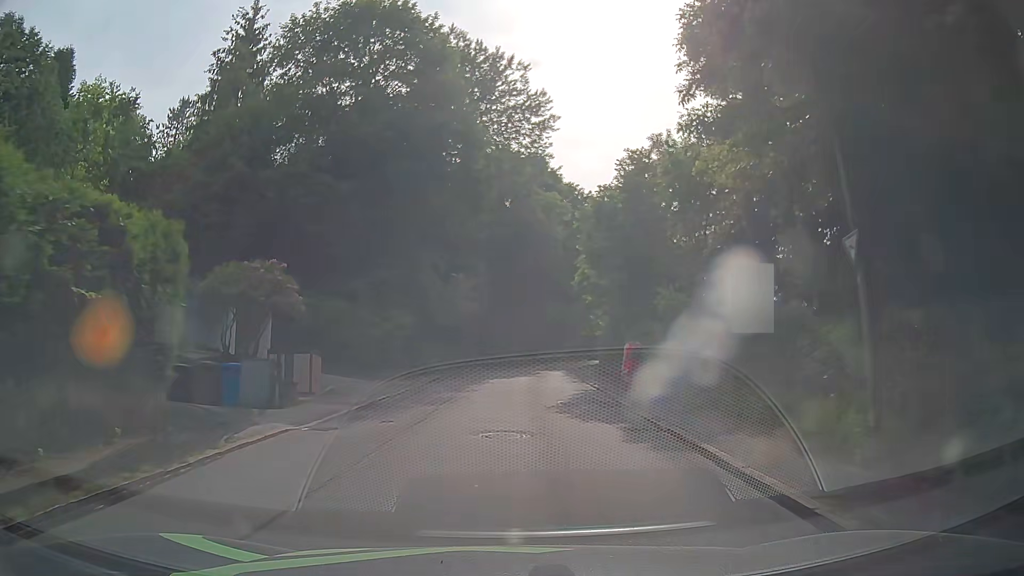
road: residential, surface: asphalt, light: Day
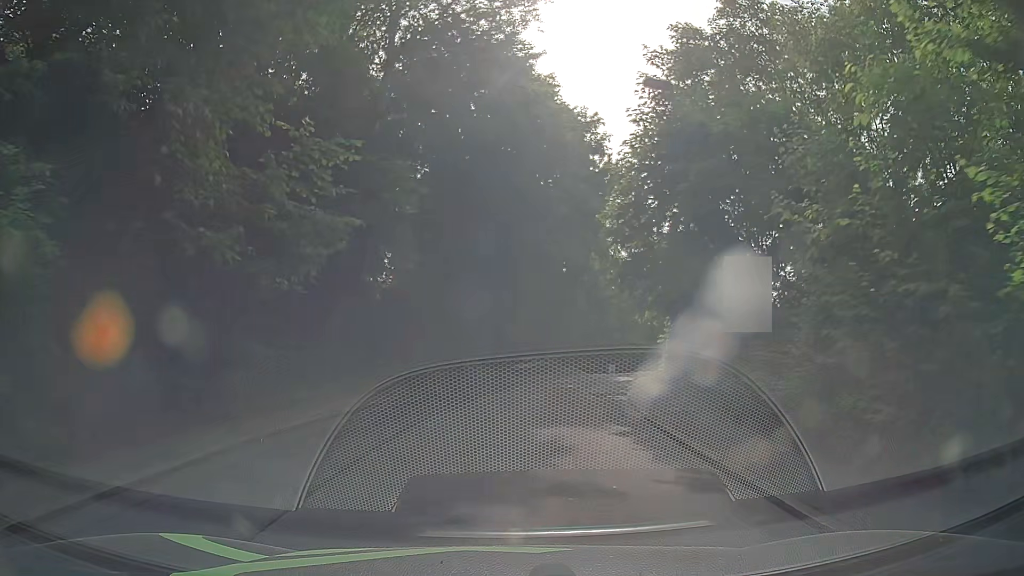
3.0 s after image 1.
(+0.2, +23.3) m; +3°
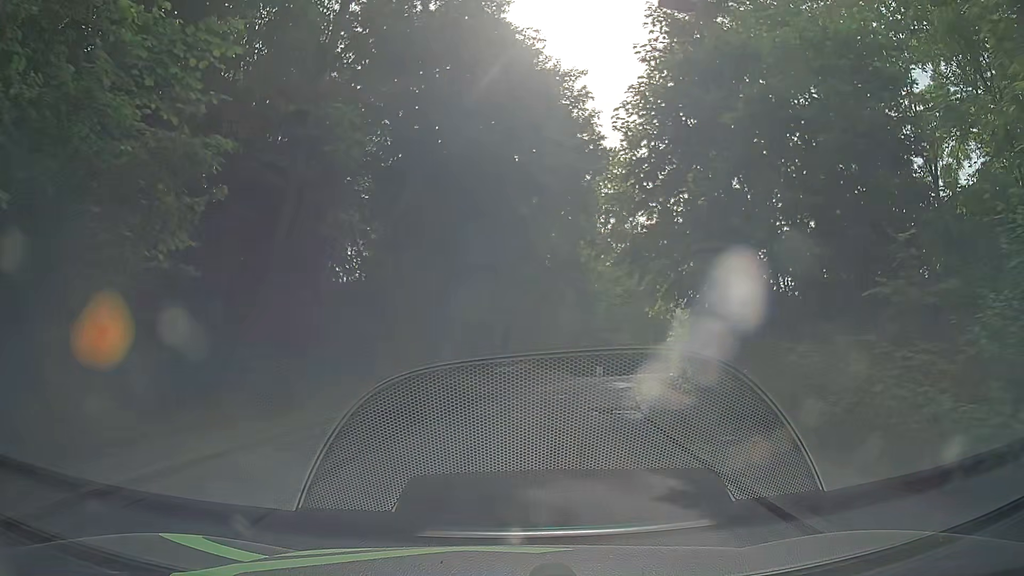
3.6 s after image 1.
(+0.1, +4.6) m; +2°
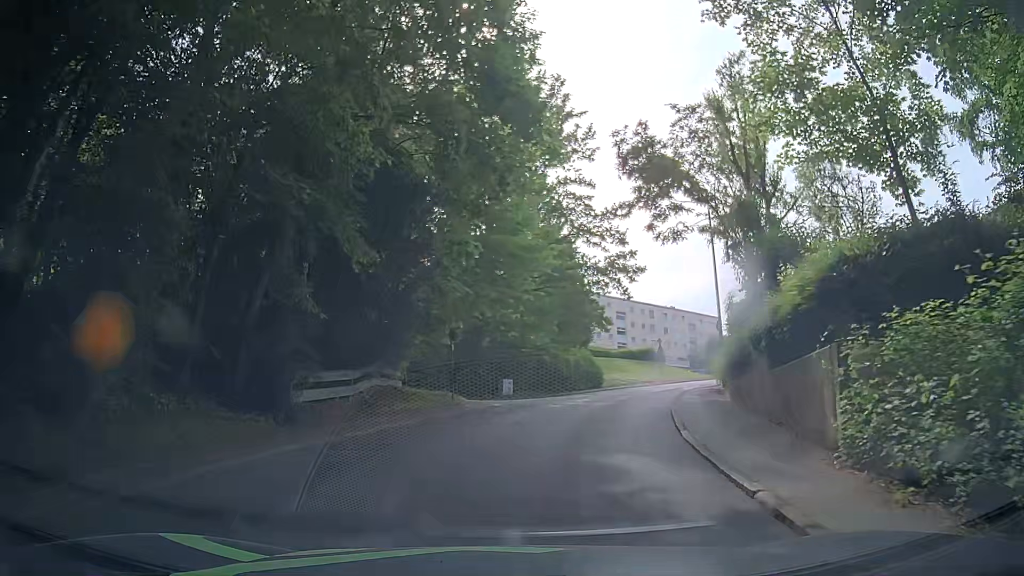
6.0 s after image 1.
(+1.4, +18.4) m; +9°
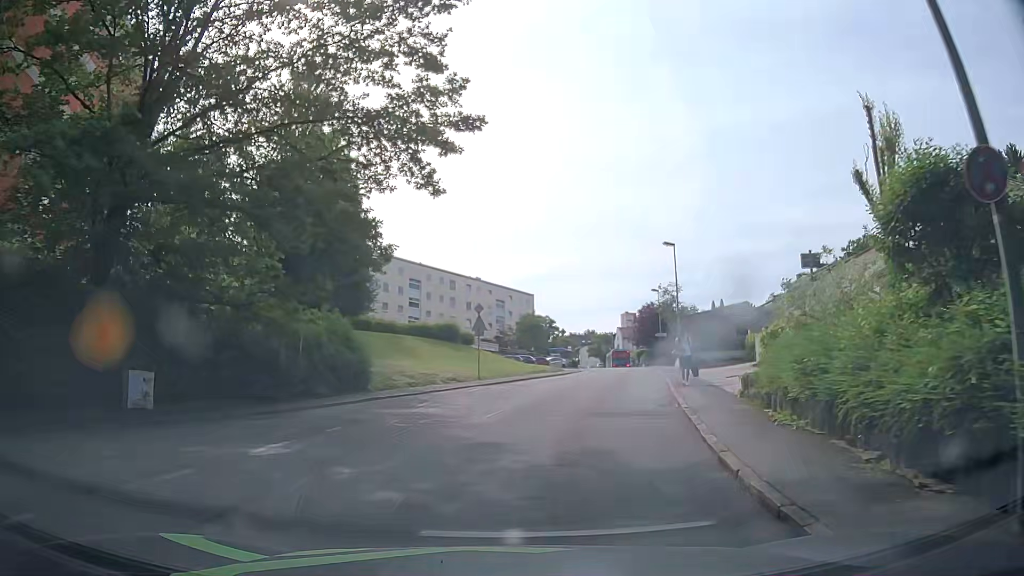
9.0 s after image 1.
(+3.7, +22.9) m; +15°
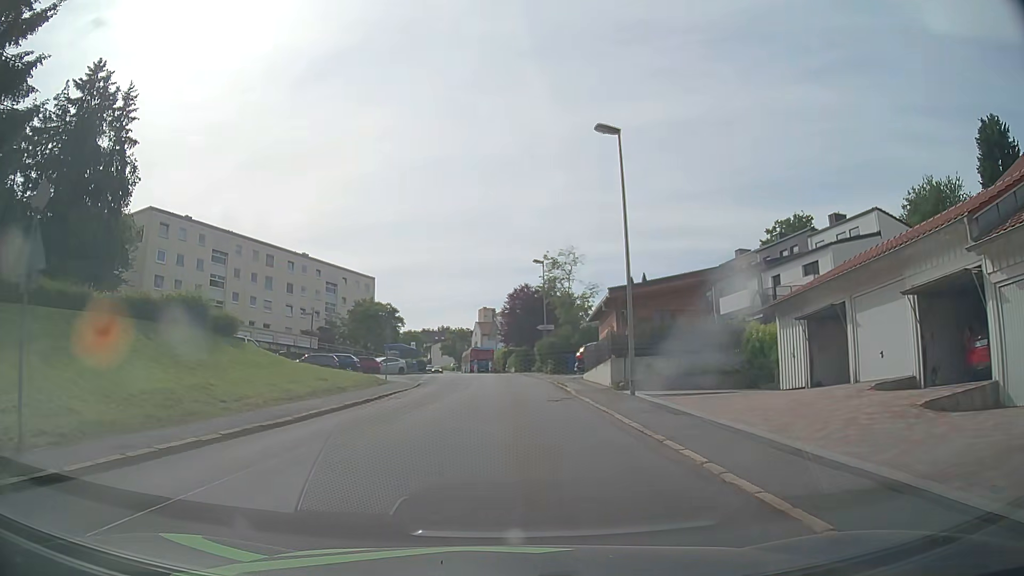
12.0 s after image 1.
(+4.1, +23.3) m; +15°
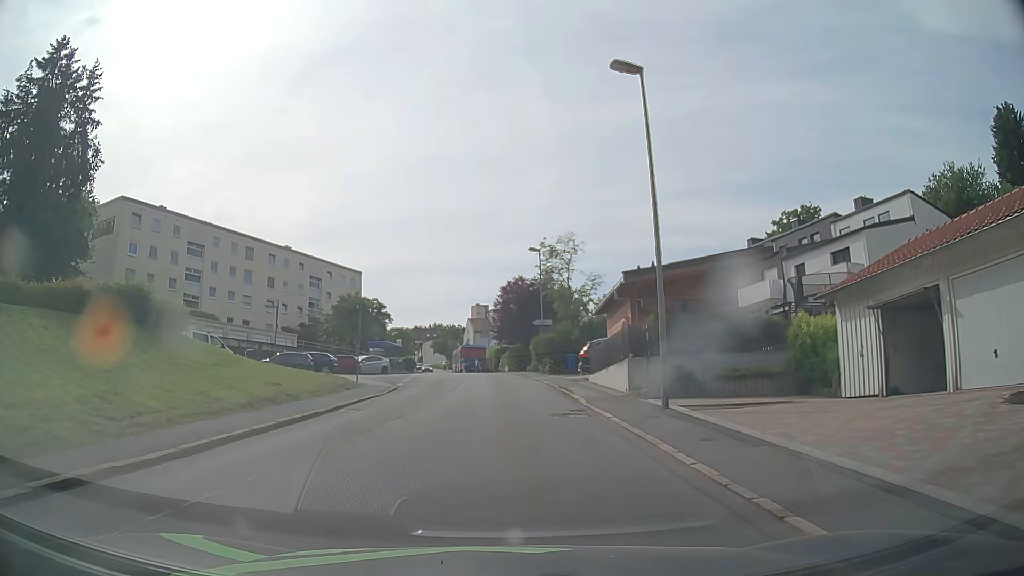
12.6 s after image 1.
(0.0, +4.7) m; +1°
(0, +10) (0, +20) (0, +30) (-1, +40) (-2, +50) (-3, +60) (-4, +70) (-5, +80) (-7, +90) (-8, +100) m
